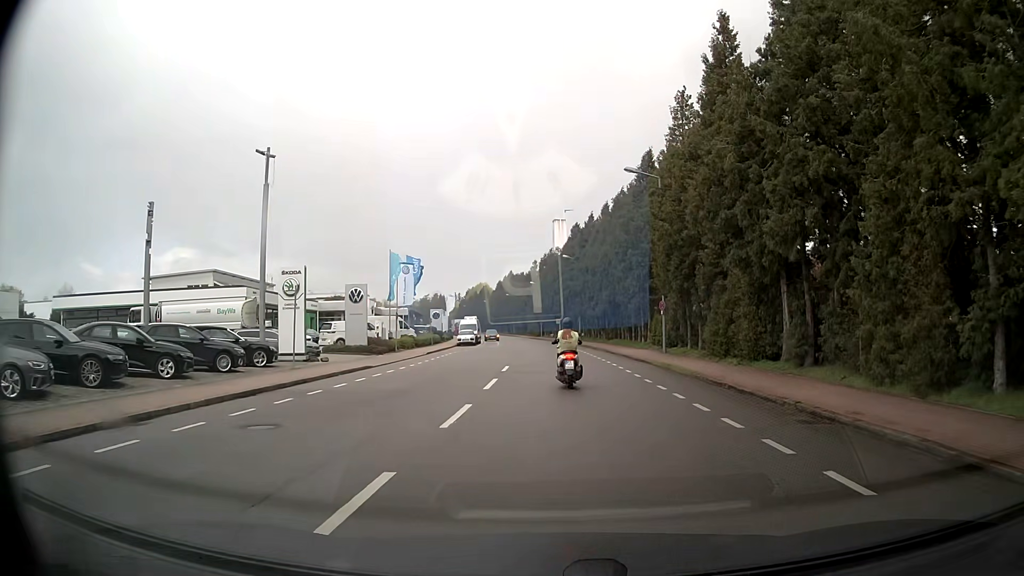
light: Day
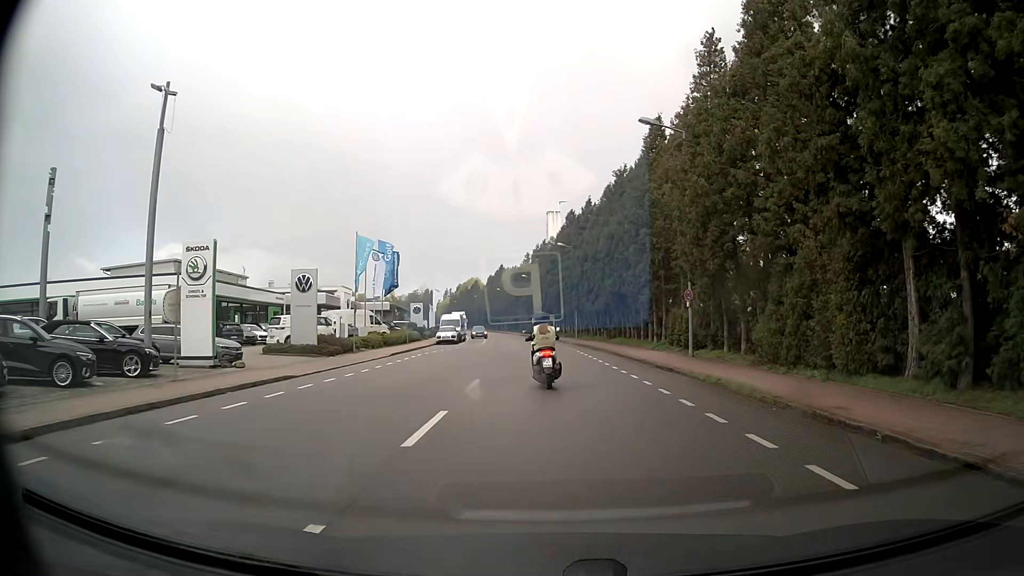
(+0.2, +7.9) m; +2°
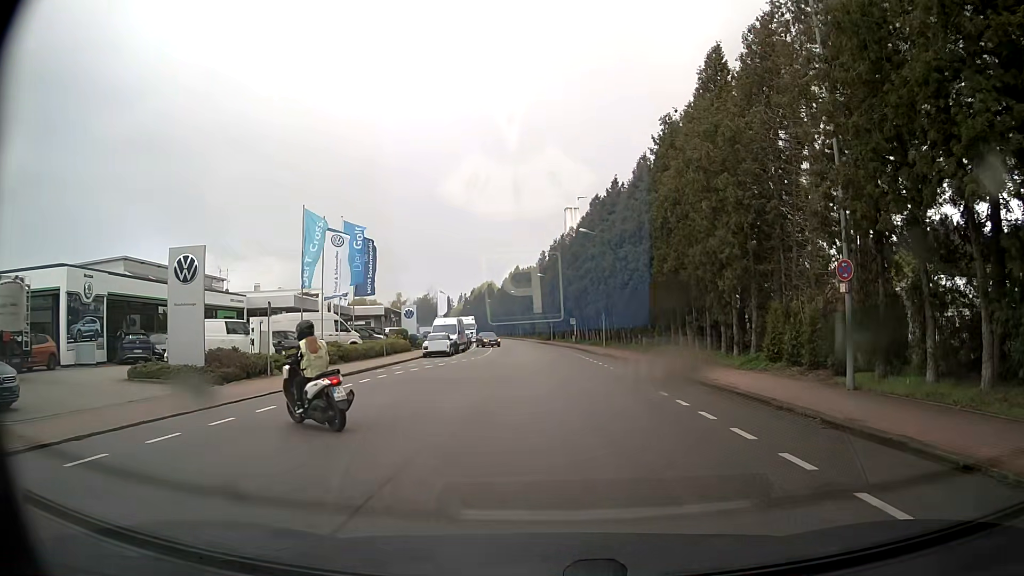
(-0.2, +12.8) m; -2°
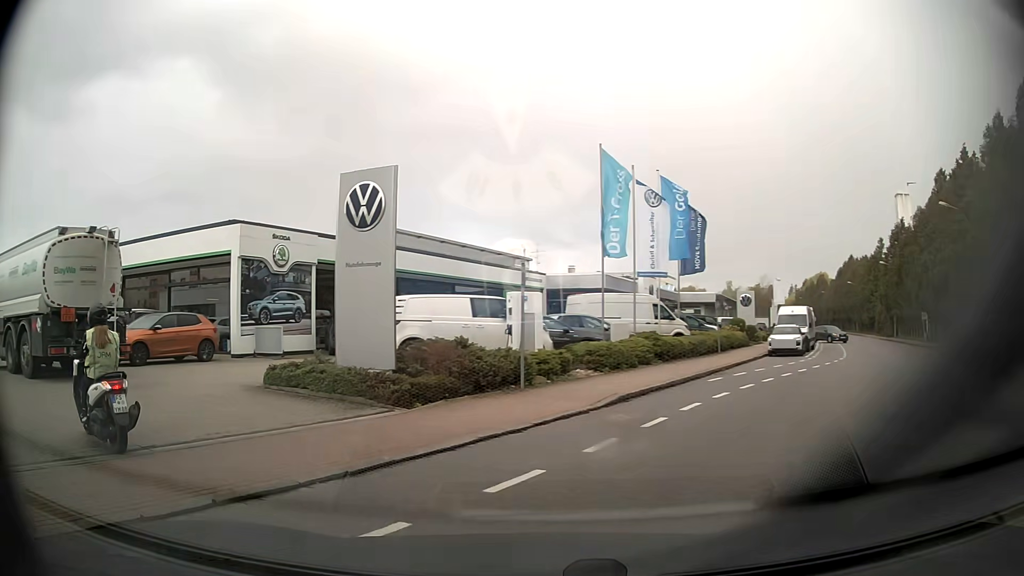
(-1.6, +9.3) m; -27°
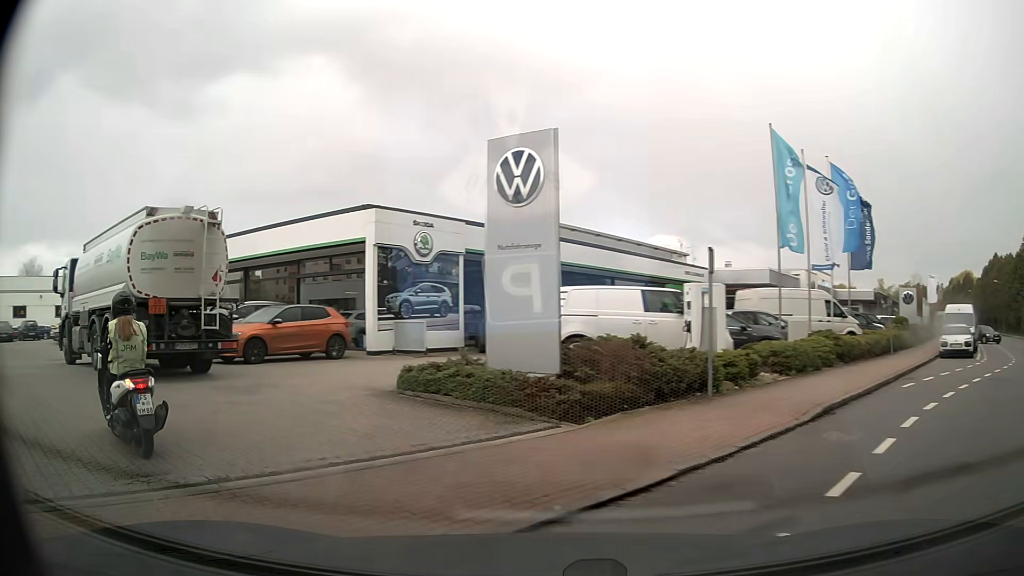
(-0.2, +2.1) m; -13°
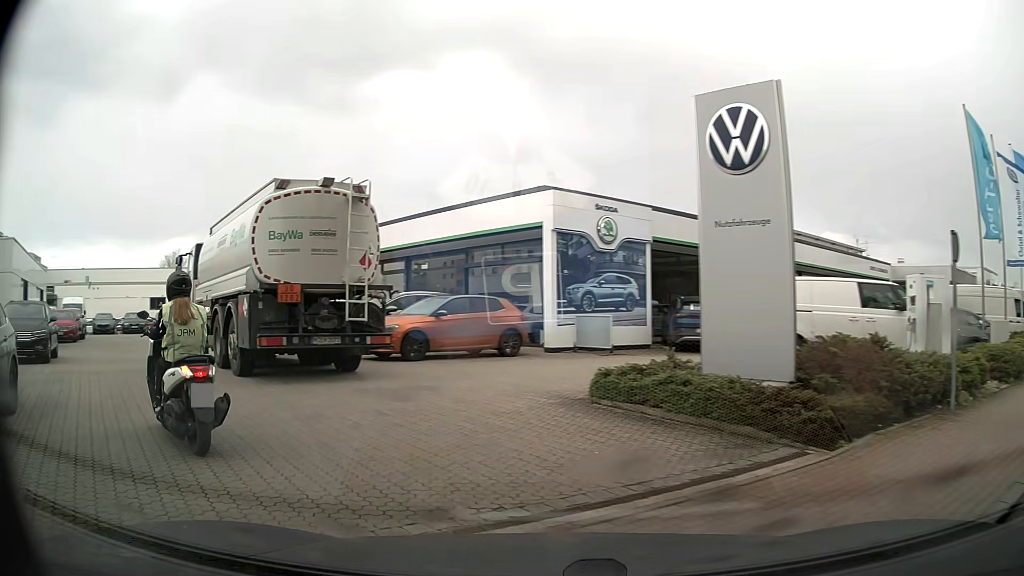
(-0.3, +2.0) m; -16°
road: service
